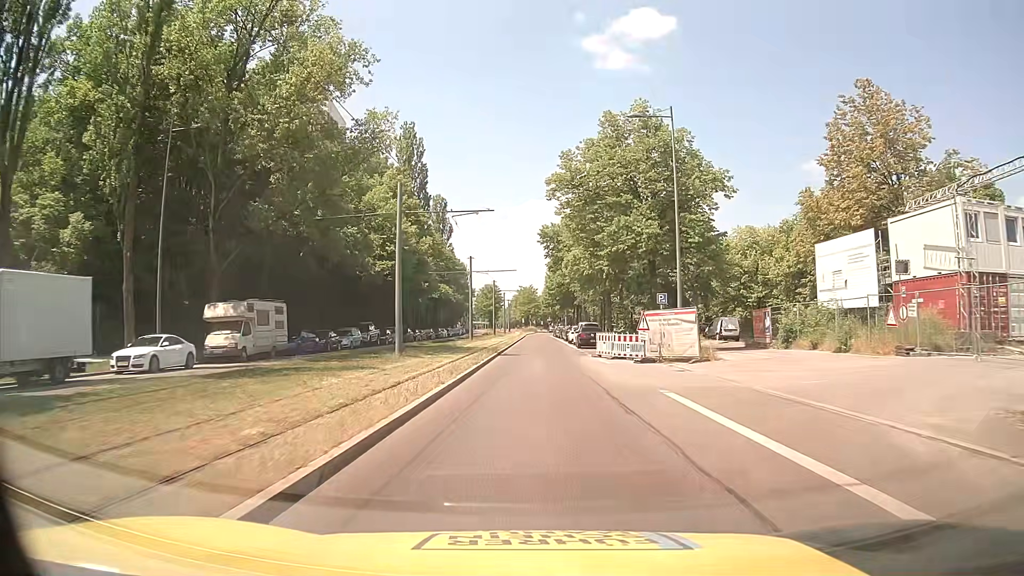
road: secondary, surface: asphalt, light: Day
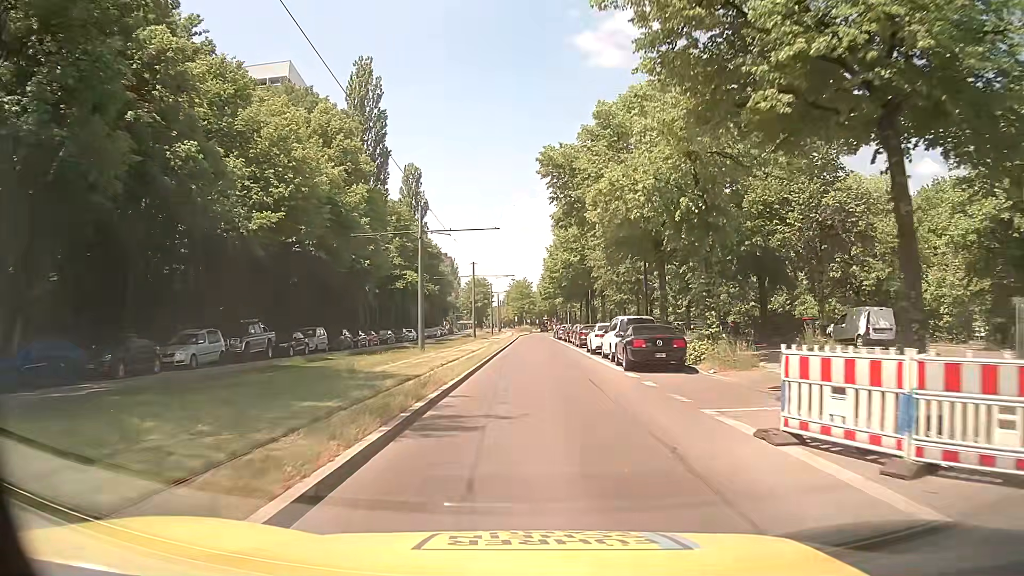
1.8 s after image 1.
(+0.1, +23.5) m; +1°
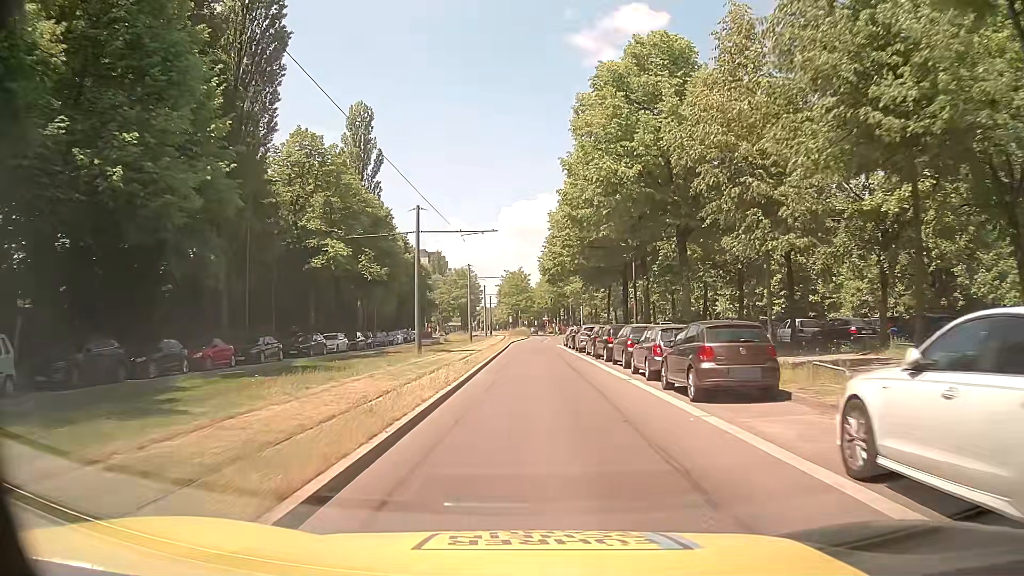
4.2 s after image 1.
(-0.3, +29.5) m; -1°
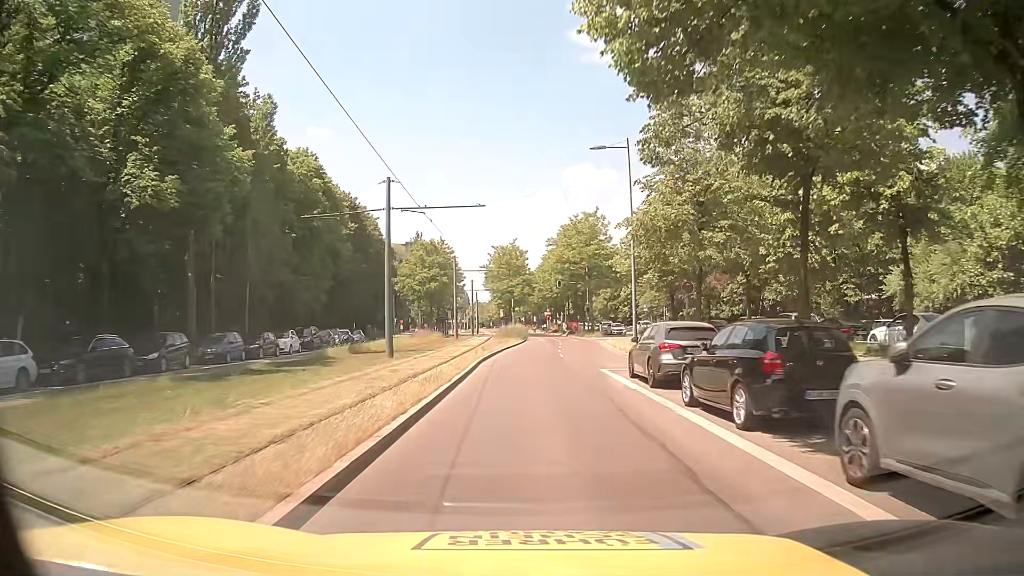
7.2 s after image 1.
(+0.1, +34.8) m; +1°
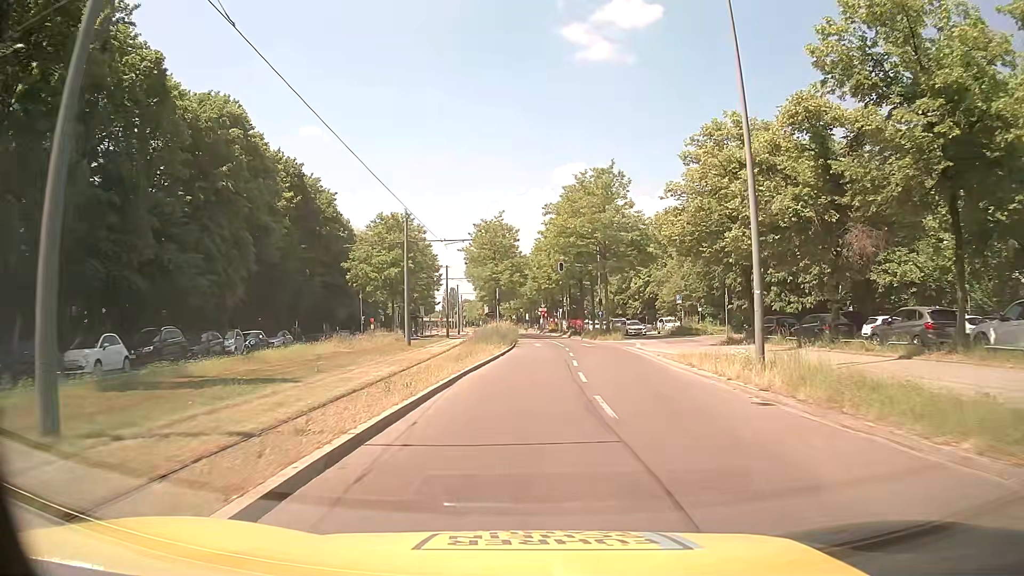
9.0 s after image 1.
(-0.1, +19.4) m; 0°
